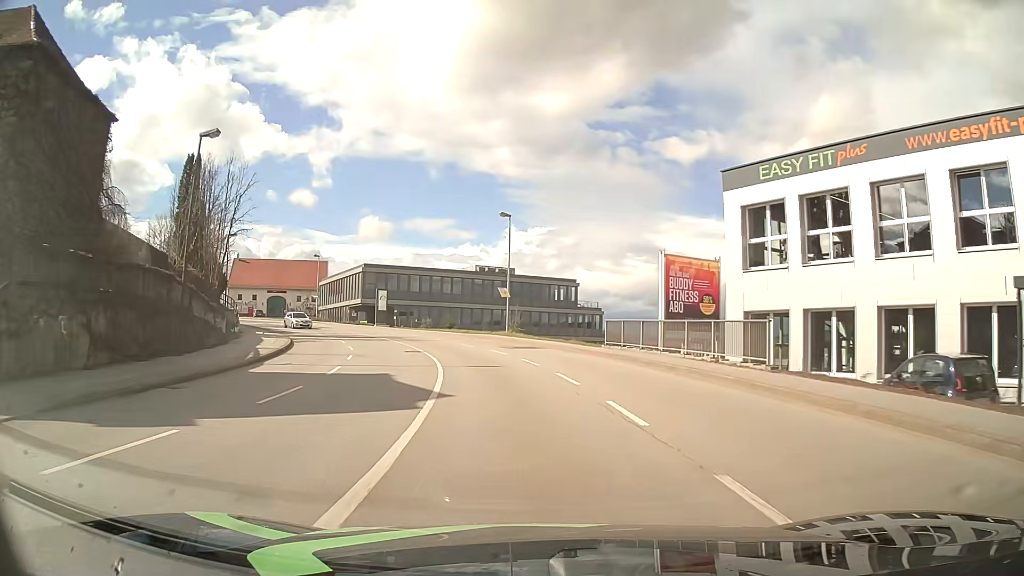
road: tertiary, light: Day
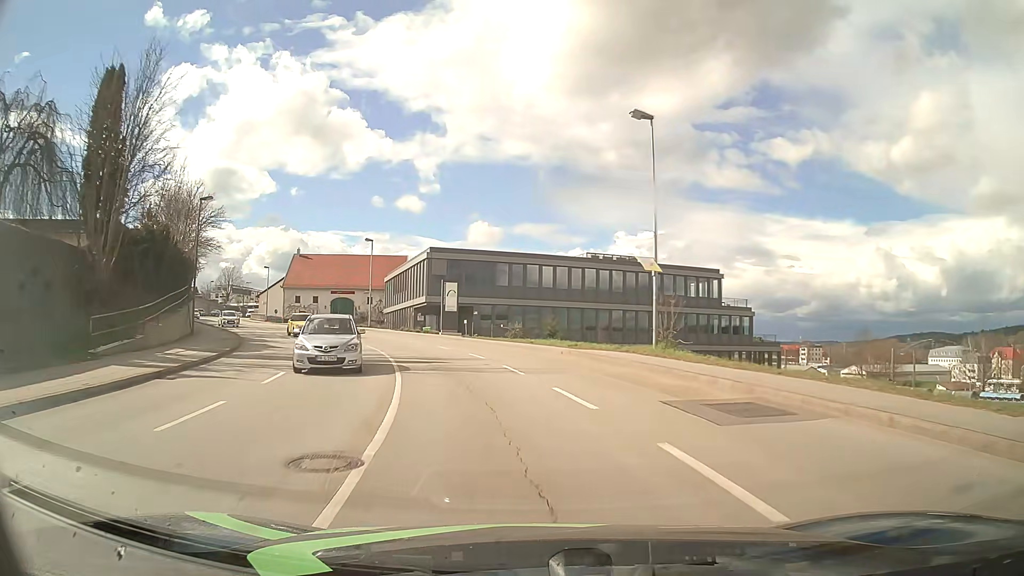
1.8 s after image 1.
(-1.8, +22.2) m; -10°
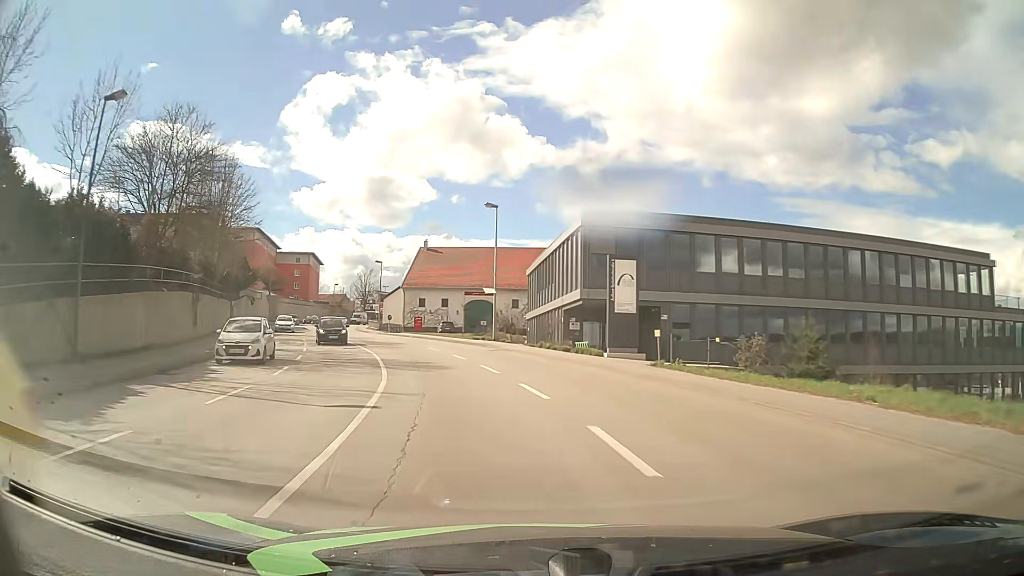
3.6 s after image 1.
(-2.6, +22.1) m; -14°
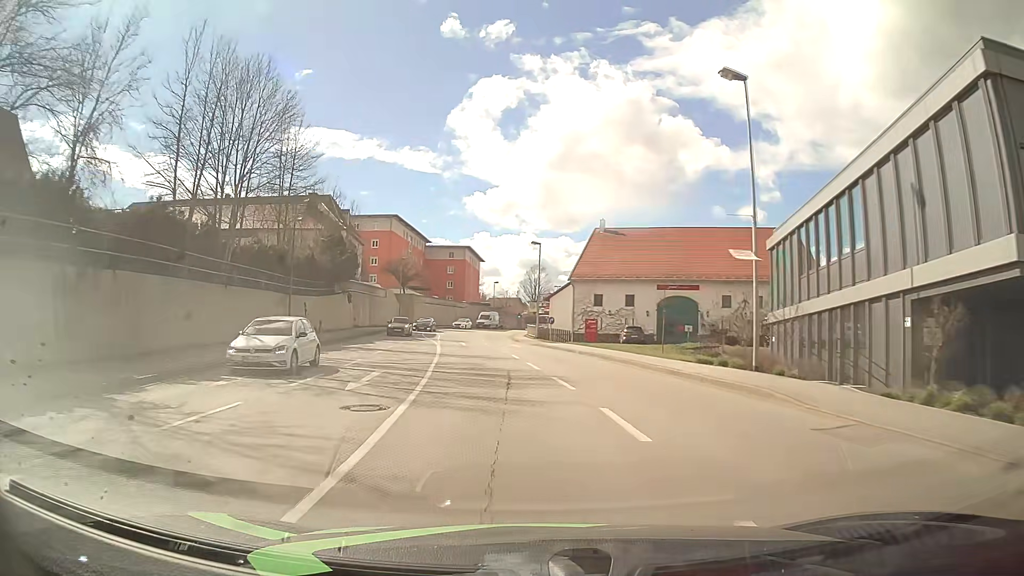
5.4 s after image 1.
(-3.1, +21.9) m; -16°
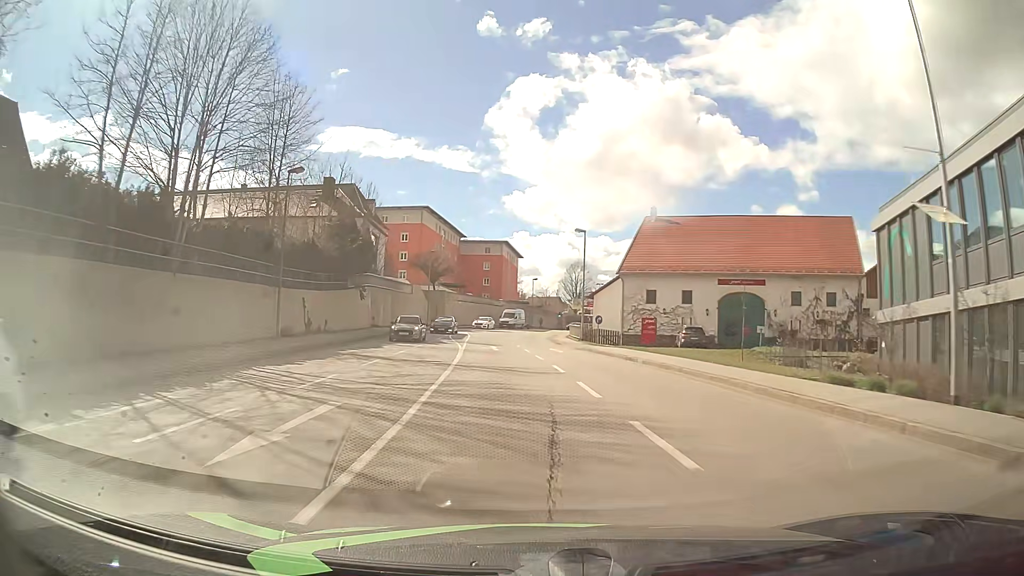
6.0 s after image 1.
(-0.2, +7.3) m; -4°
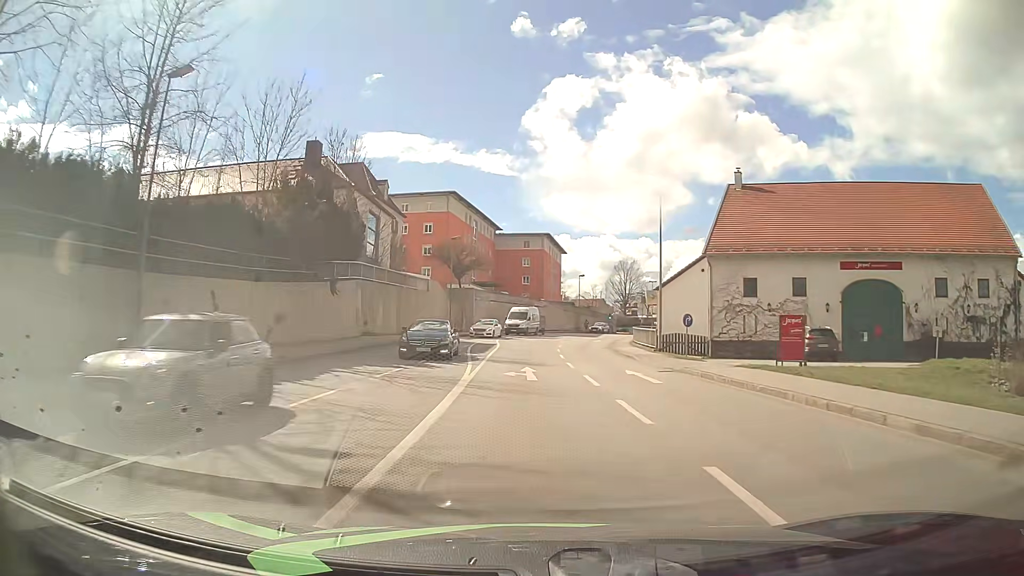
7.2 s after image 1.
(-0.5, +14.7) m; -4°
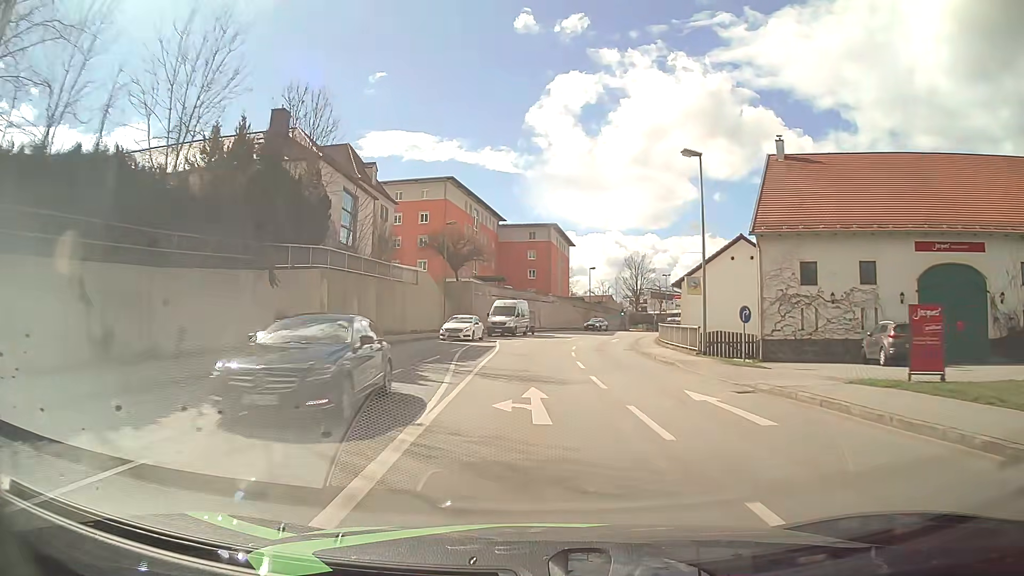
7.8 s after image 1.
(0.0, +7.5) m; 0°
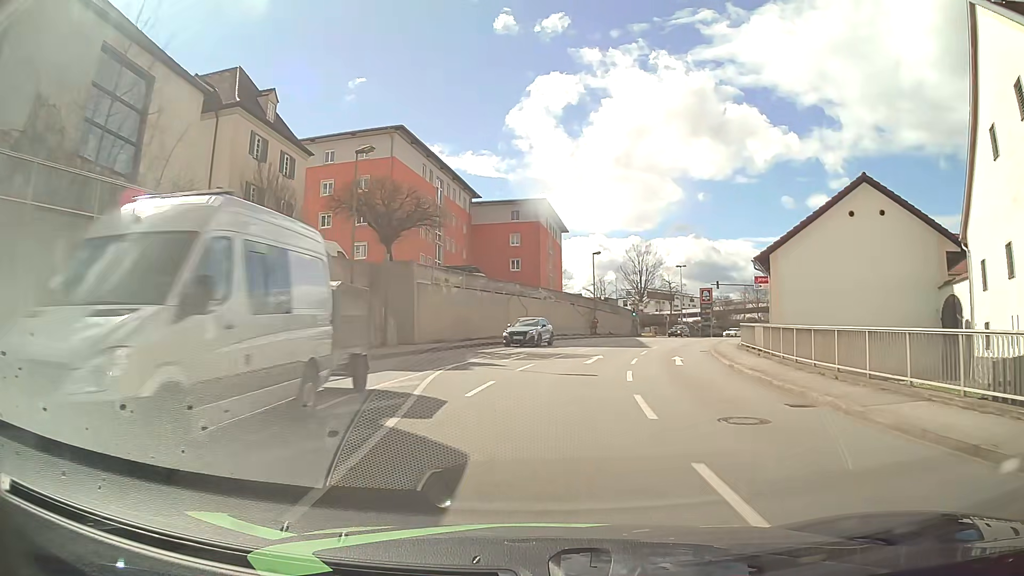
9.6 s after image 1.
(-0.1, +22.7) m; +1°
(0, +10) (+1, +20) (+3, +30) (+6, +39) (+9, +49) (+13, +58) (+17, +67) (+22, +76) (+27, +84) (+33, +92) m
